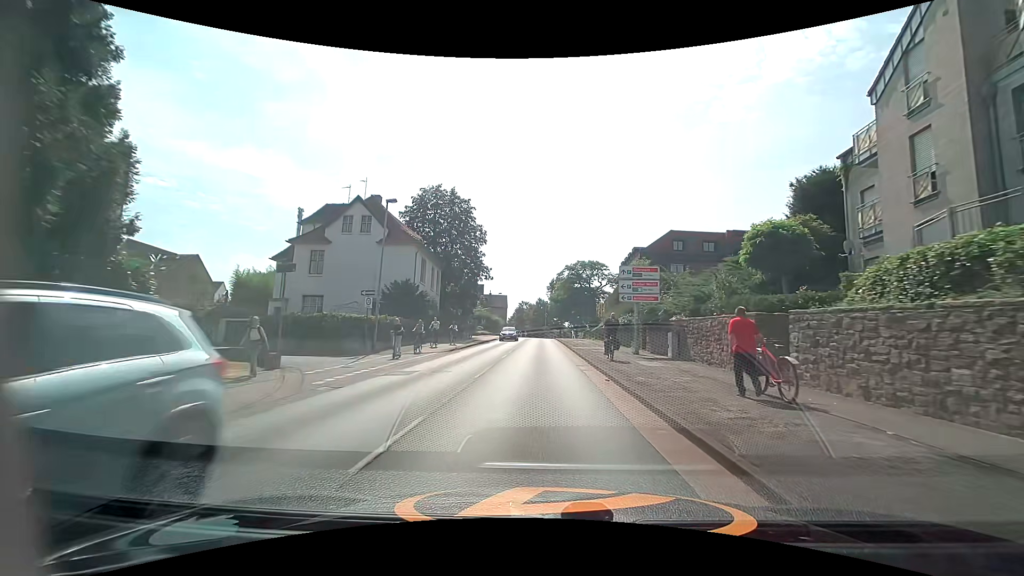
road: secondary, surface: asphalt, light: Day
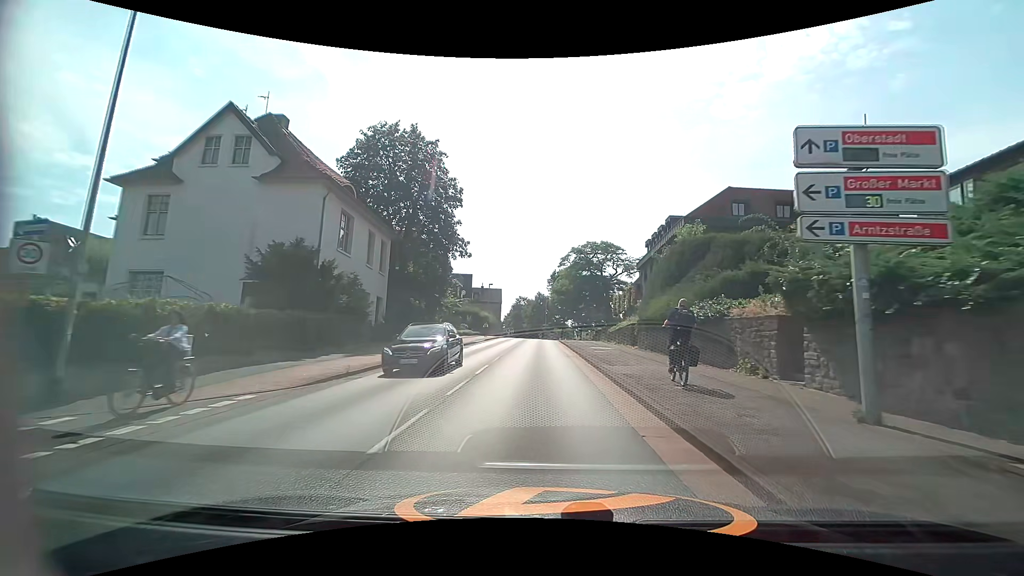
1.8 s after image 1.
(+0.1, +17.2) m; 0°
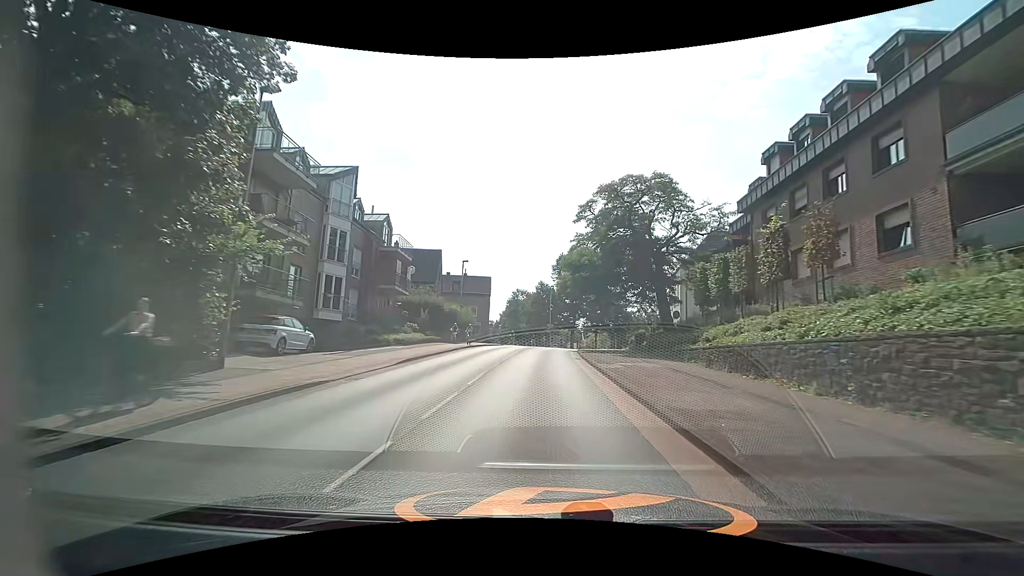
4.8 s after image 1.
(-0.1, +28.8) m; 0°
